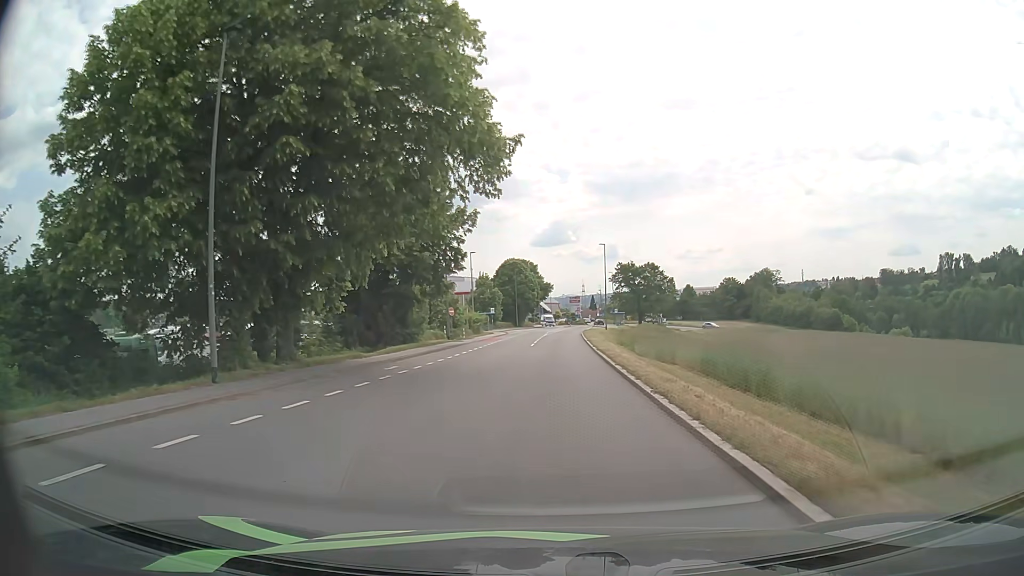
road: tertiary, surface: asphalt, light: Day
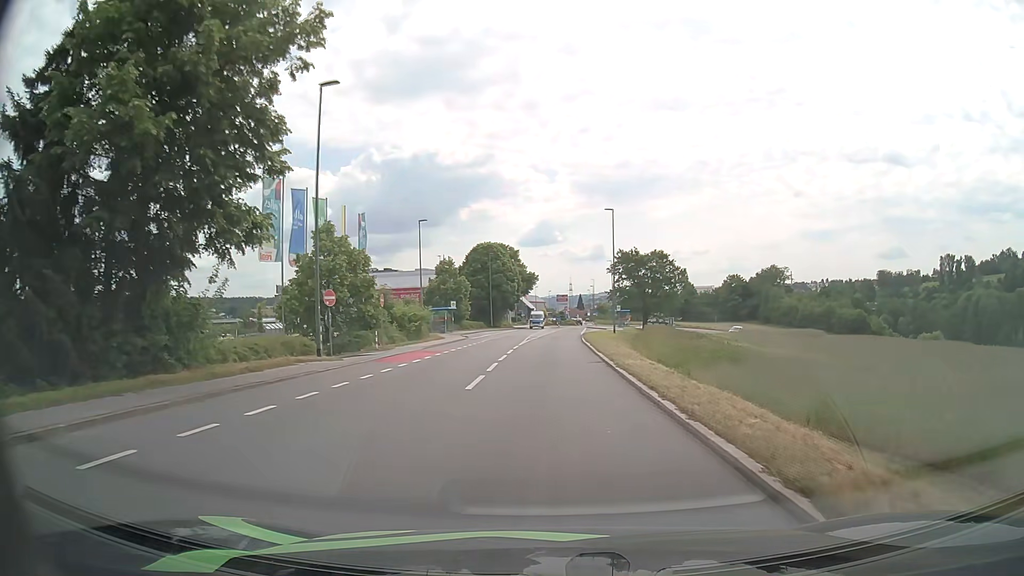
(+0.3, +25.3) m; +1°
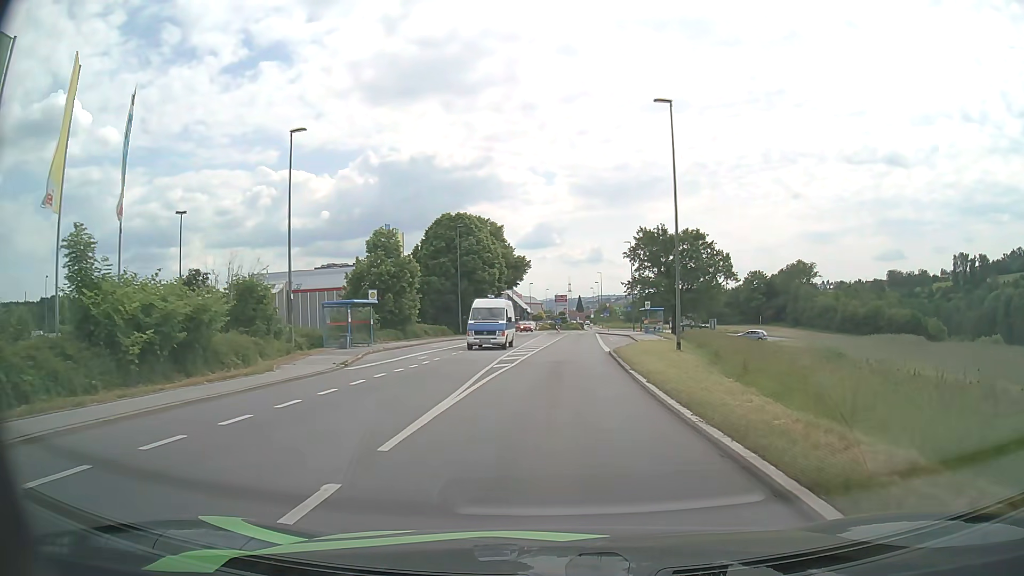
(+0.3, +28.8) m; 0°
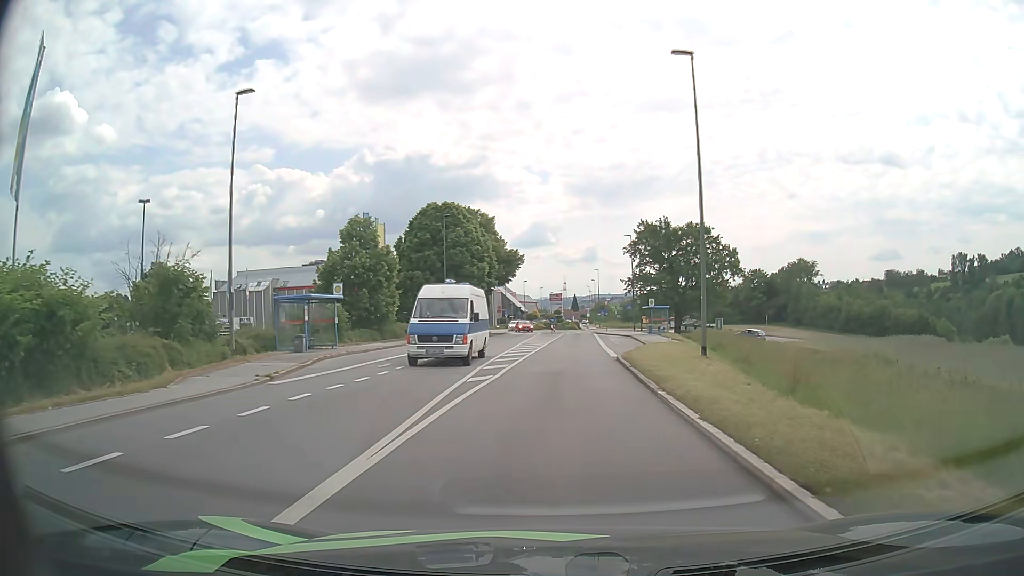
(0.0, +5.3) m; 0°
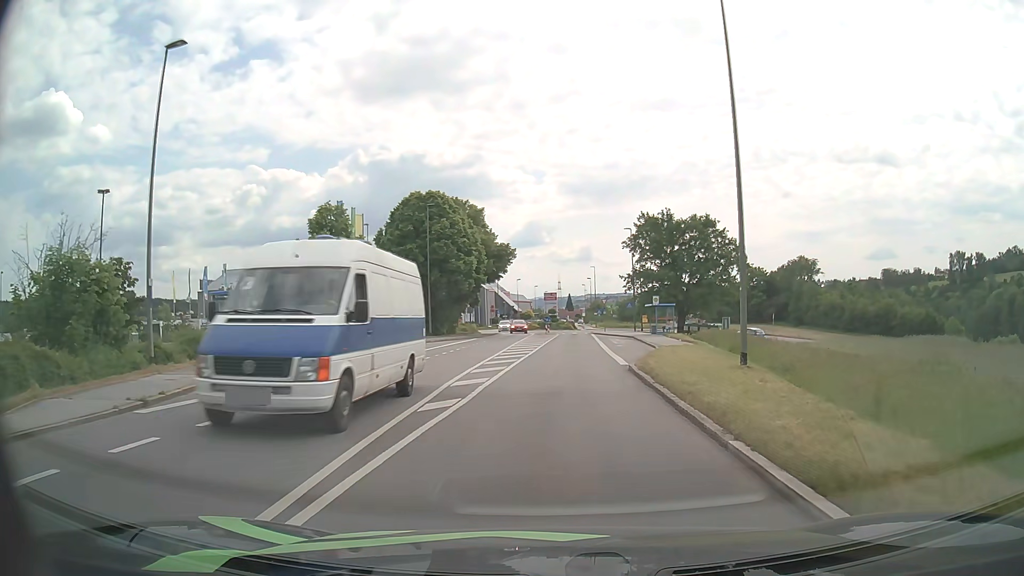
(0.0, +5.1) m; +1°
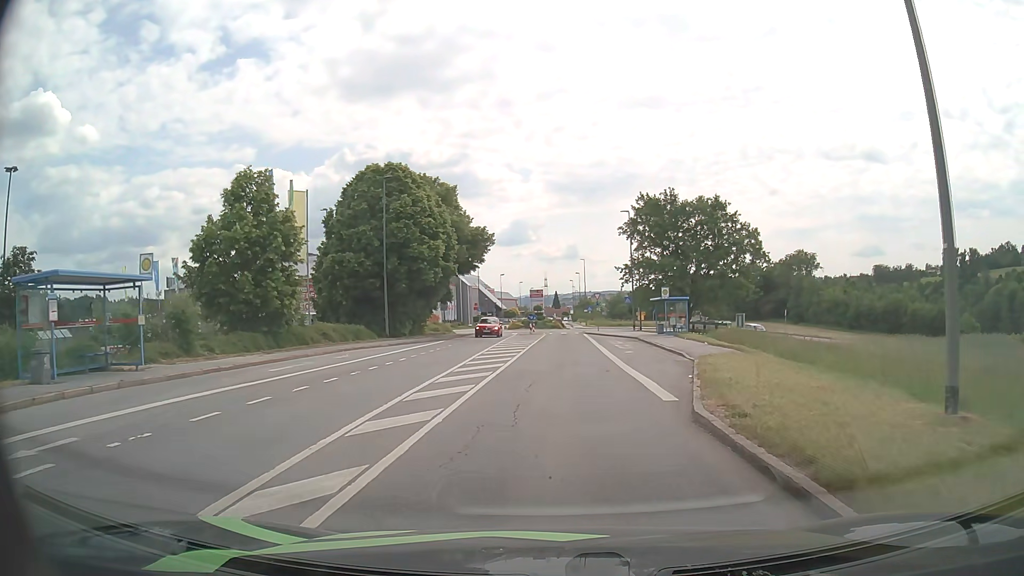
(+0.1, +9.7) m; +1°
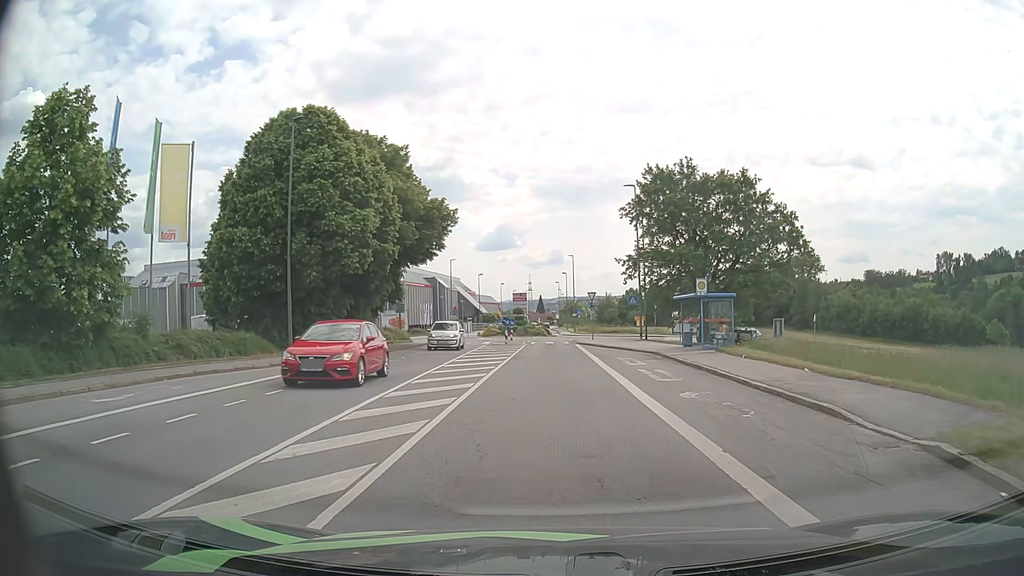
(+0.2, +13.5) m; +1°
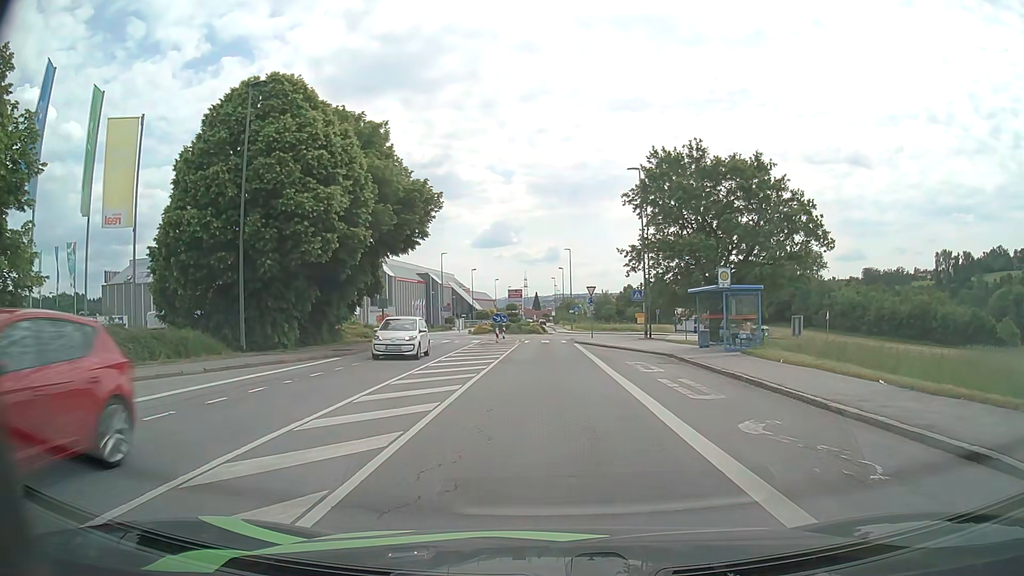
(0.0, +4.3) m; 0°
(0, +10) (0, +20) (0, +30) (0, +40) (0, +50) (+4, +59) (+4, +69) (0, +78) (-1, +88) (-2, +98) m
